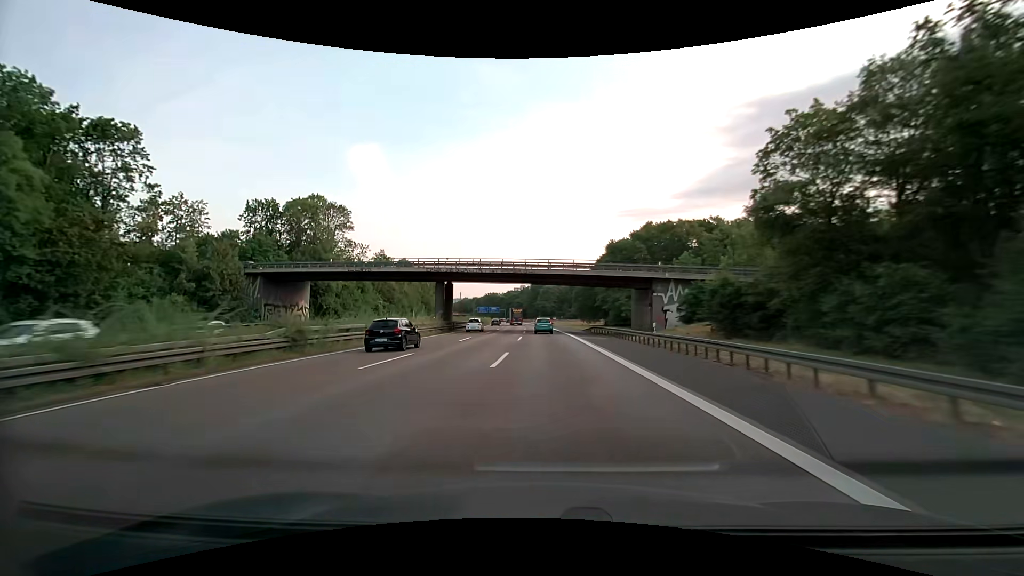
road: motorway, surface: asphalt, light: Day
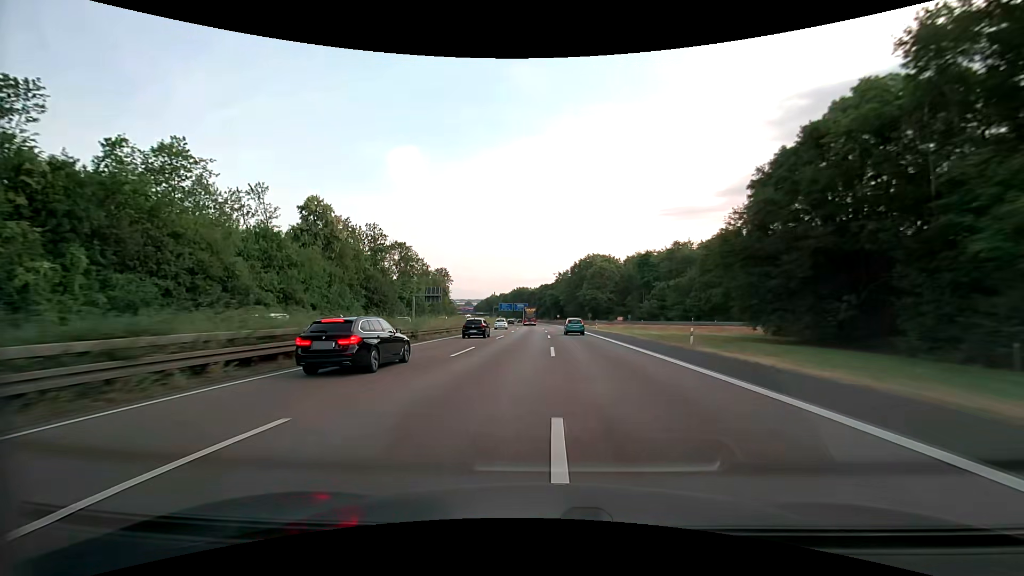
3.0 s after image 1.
(-2.9, +83.9) m; -4°
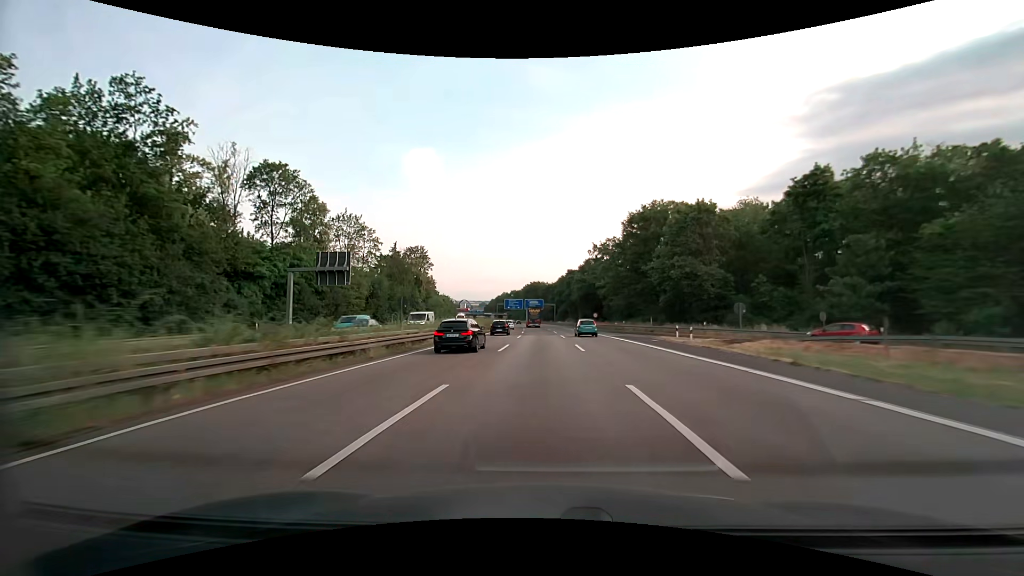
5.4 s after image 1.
(-1.3, +67.0) m; -2°
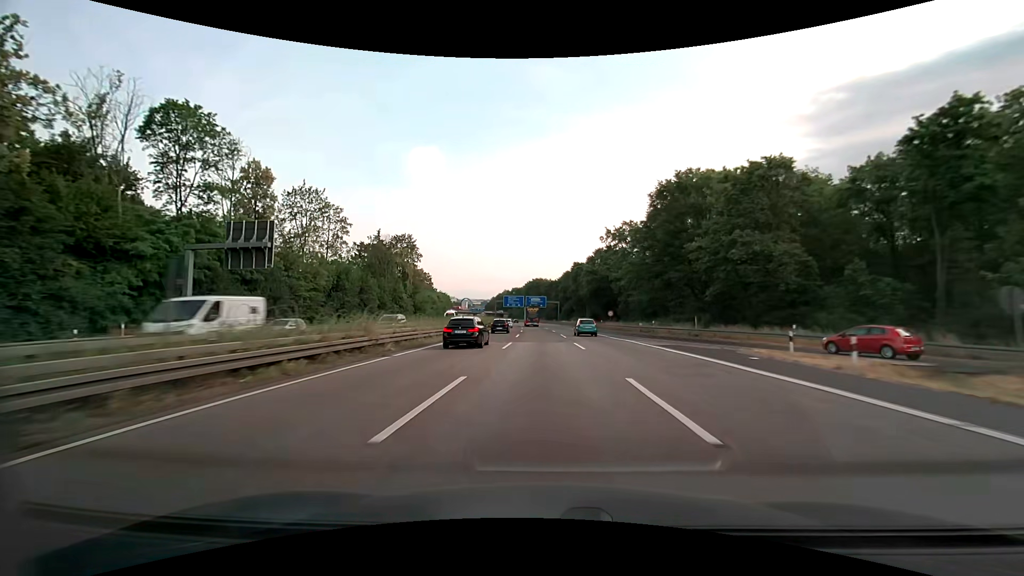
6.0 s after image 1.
(-0.1, +16.7) m; 0°
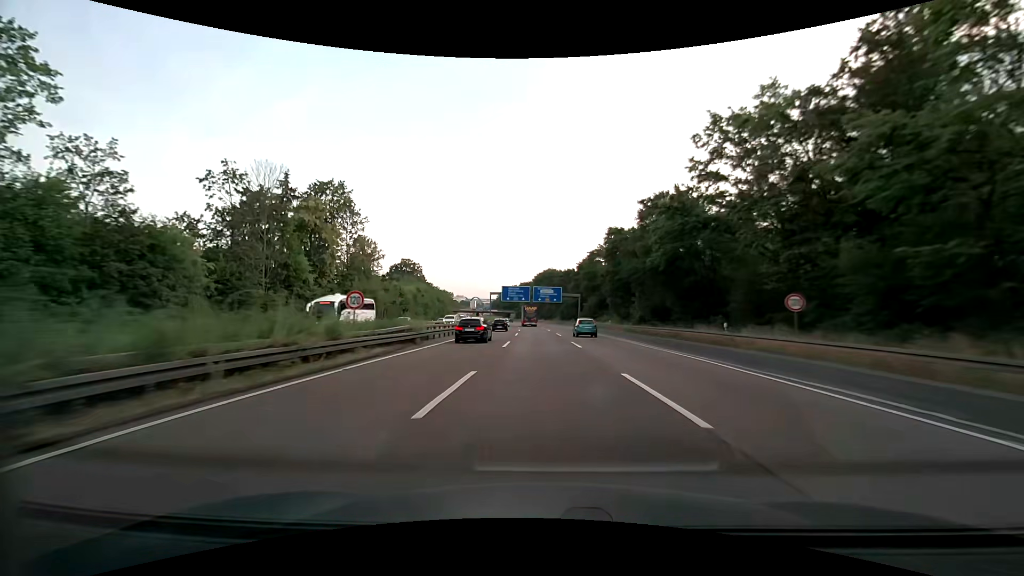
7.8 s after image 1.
(-0.5, +50.2) m; -1°
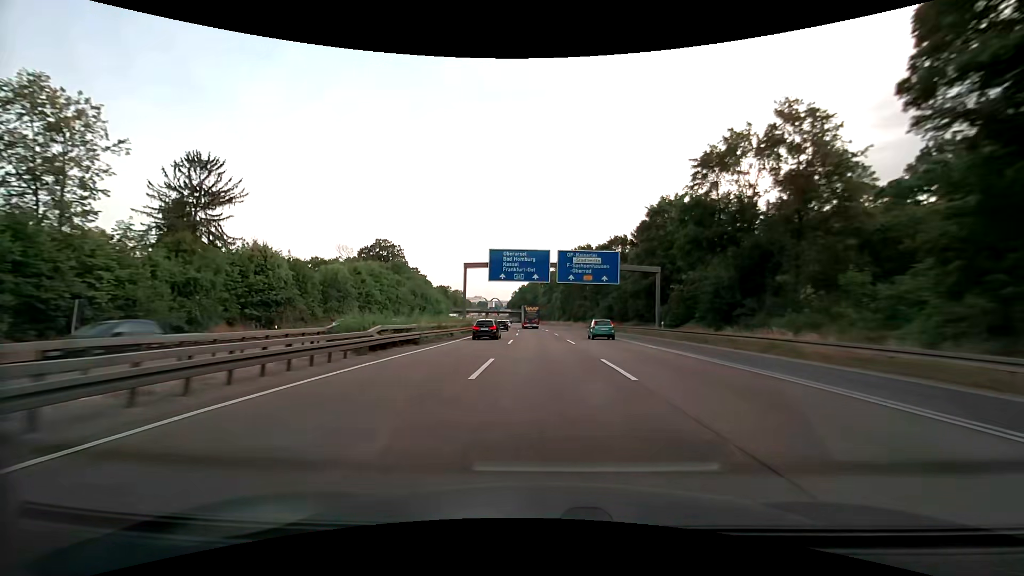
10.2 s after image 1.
(-1.7, +66.8) m; -3°
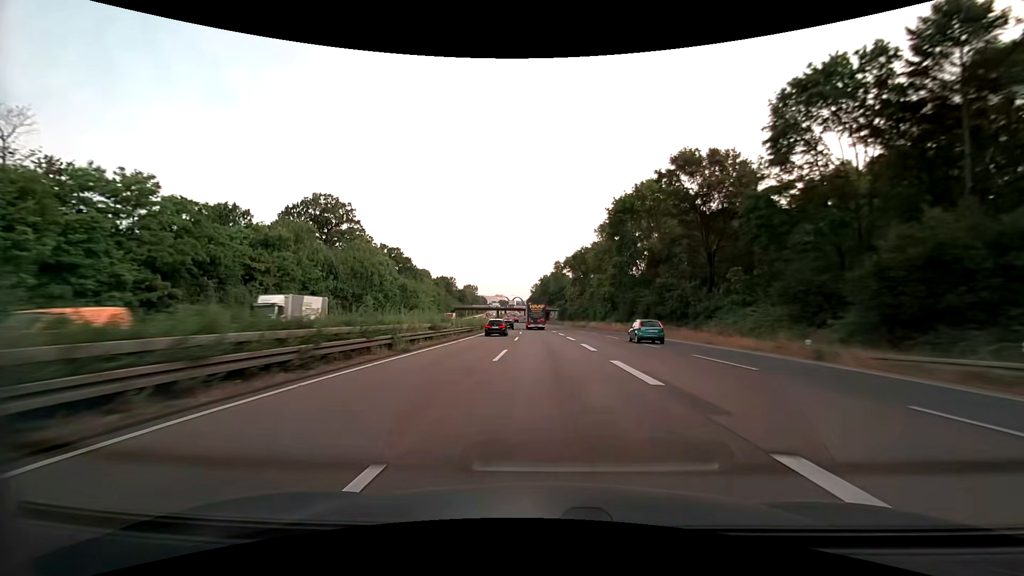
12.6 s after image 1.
(-1.7, +66.7) m; -4°
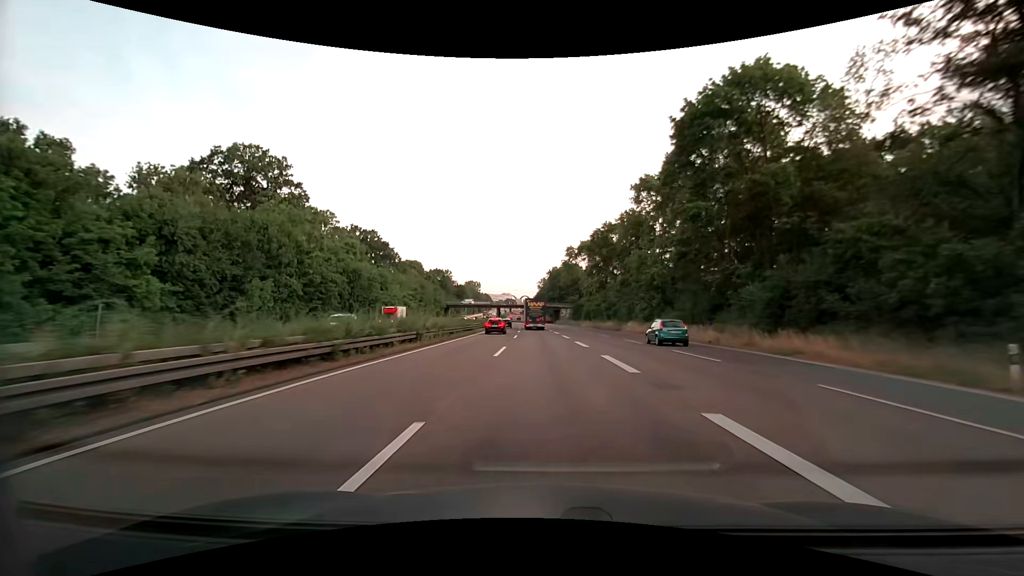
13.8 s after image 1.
(+0.1, +33.3) m; 0°
(0, +10) (0, +20) (0, +30) (0, +40) (-1, +50) (-1, +60) (-1, +70) (-2, +80) (-2, +90) (-3, +100) m
